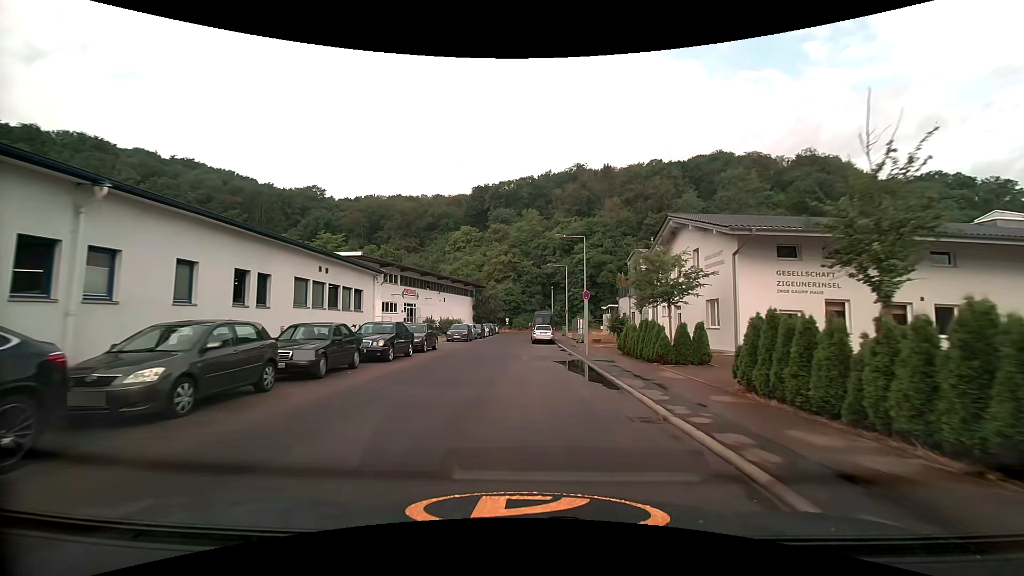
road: unclassified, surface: asphalt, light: Day
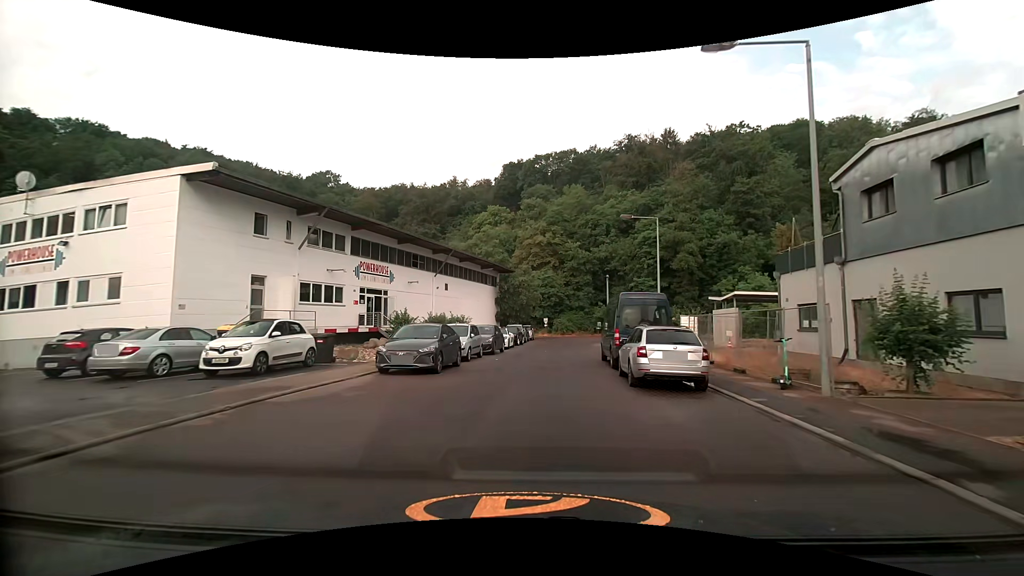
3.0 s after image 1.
(-1.0, +26.3) m; -4°
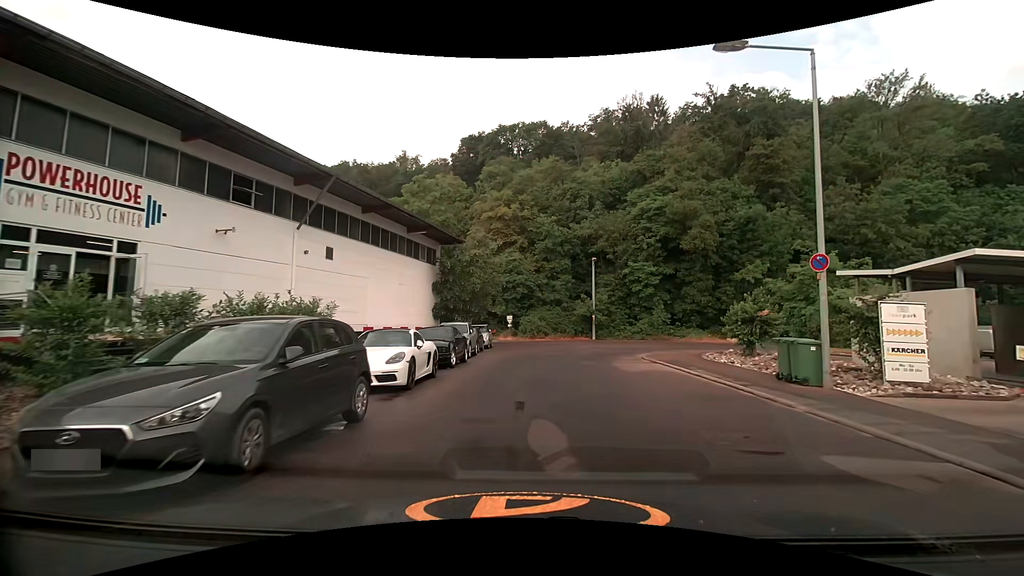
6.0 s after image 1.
(+0.1, +19.7) m; +4°
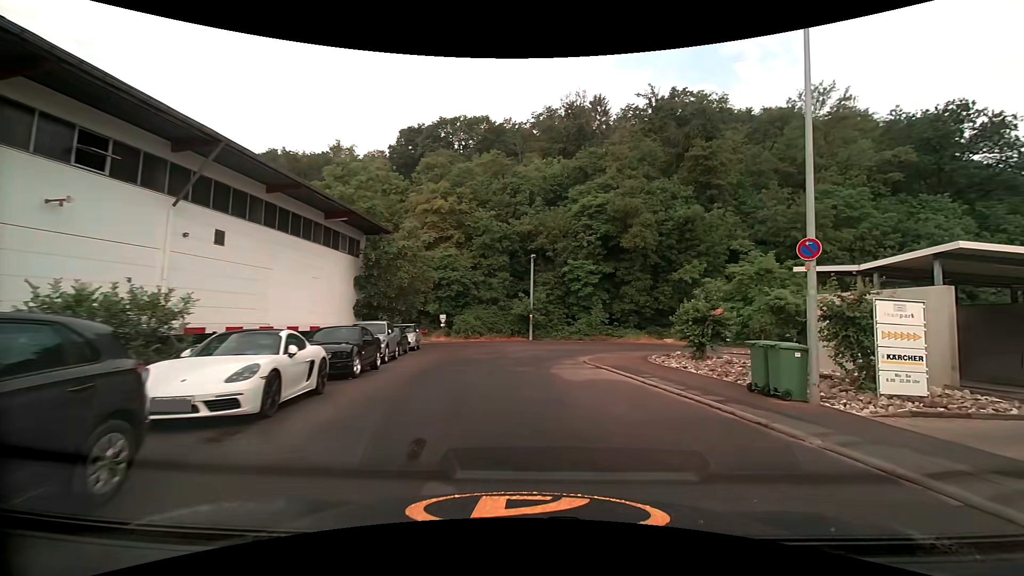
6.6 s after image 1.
(+0.1, +2.8) m; +6°
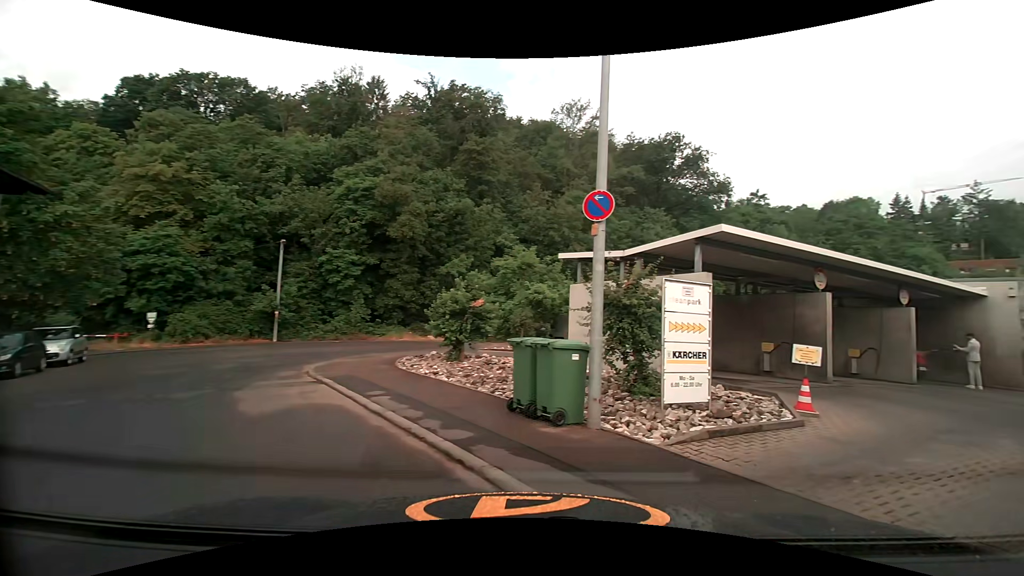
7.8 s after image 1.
(+0.7, +4.0) m; +26°
